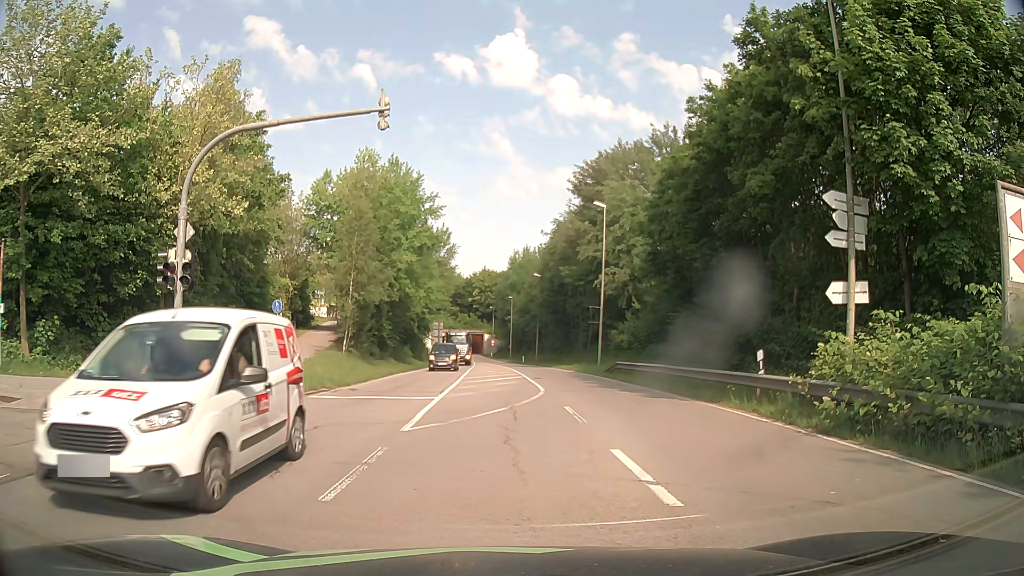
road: secondary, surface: asphalt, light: Day
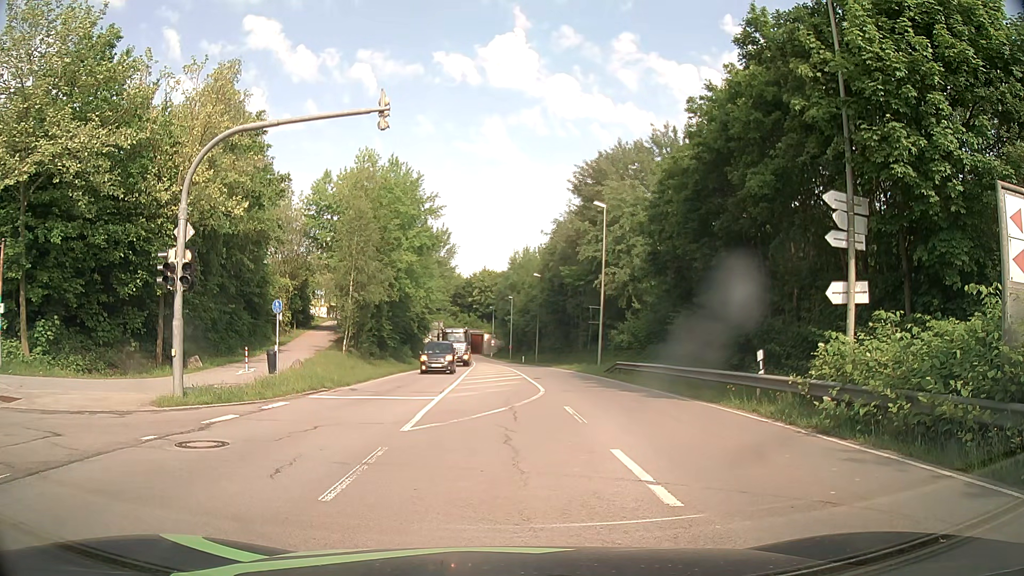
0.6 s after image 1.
(0.0, 0.0) m; 0°
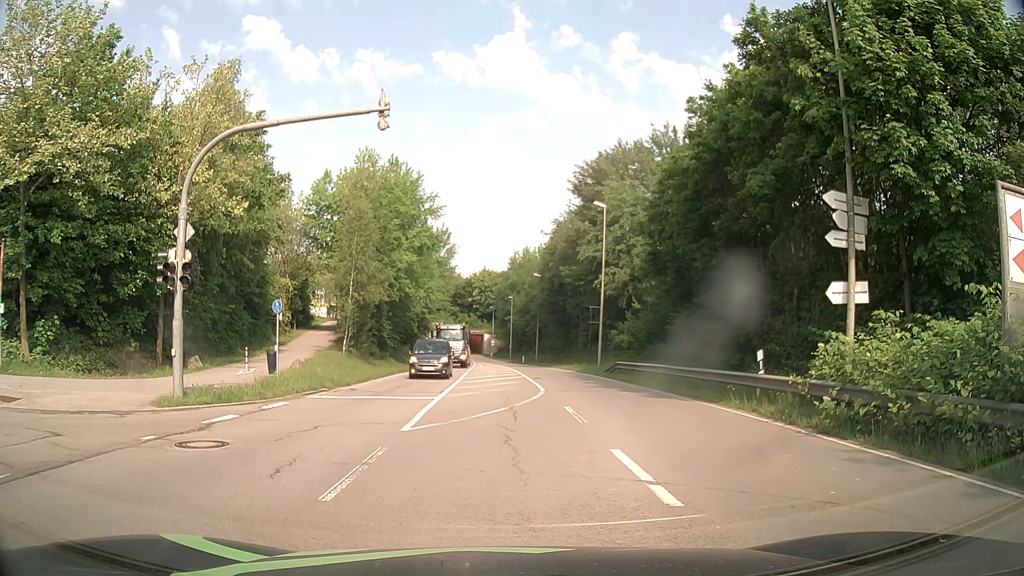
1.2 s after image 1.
(0.0, 0.0) m; 0°
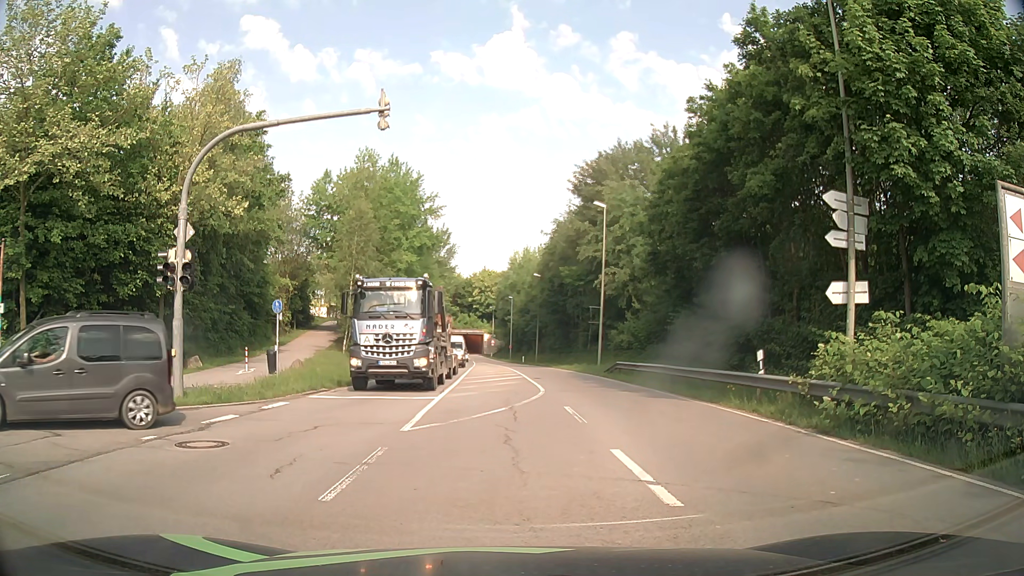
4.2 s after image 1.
(0.0, 0.0) m; 0°
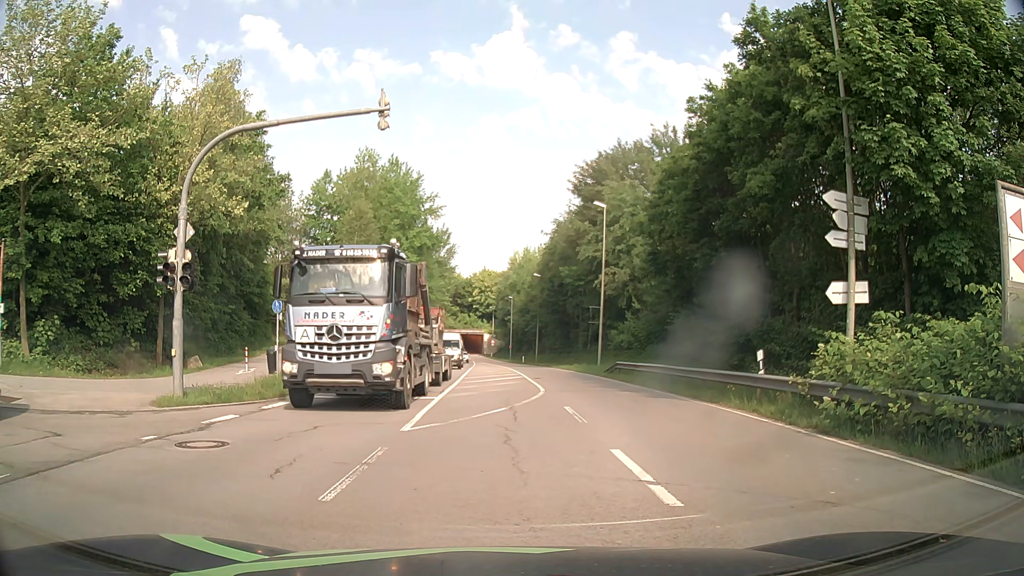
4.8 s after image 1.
(0.0, 0.0) m; 0°
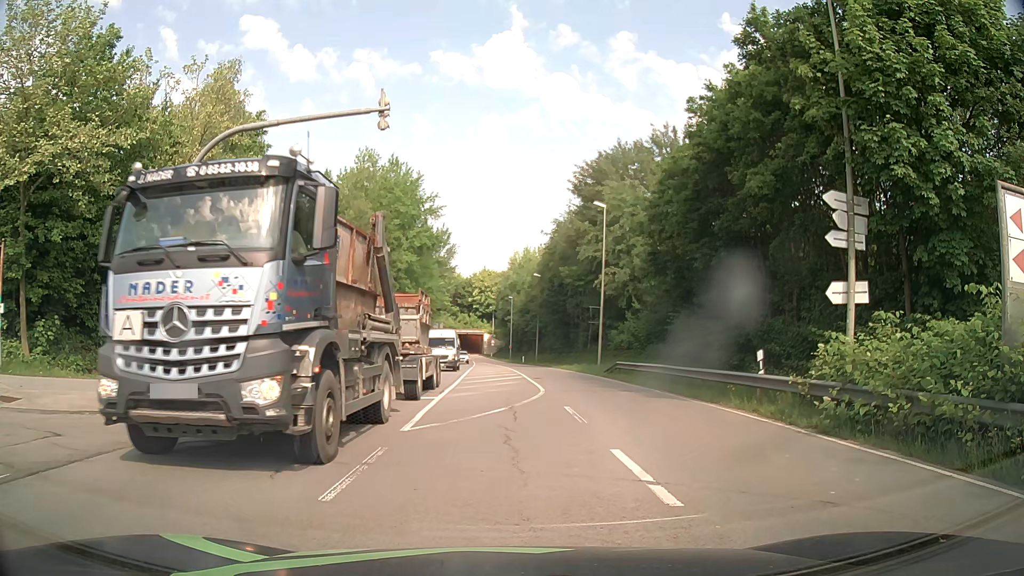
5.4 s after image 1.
(0.0, 0.0) m; 0°
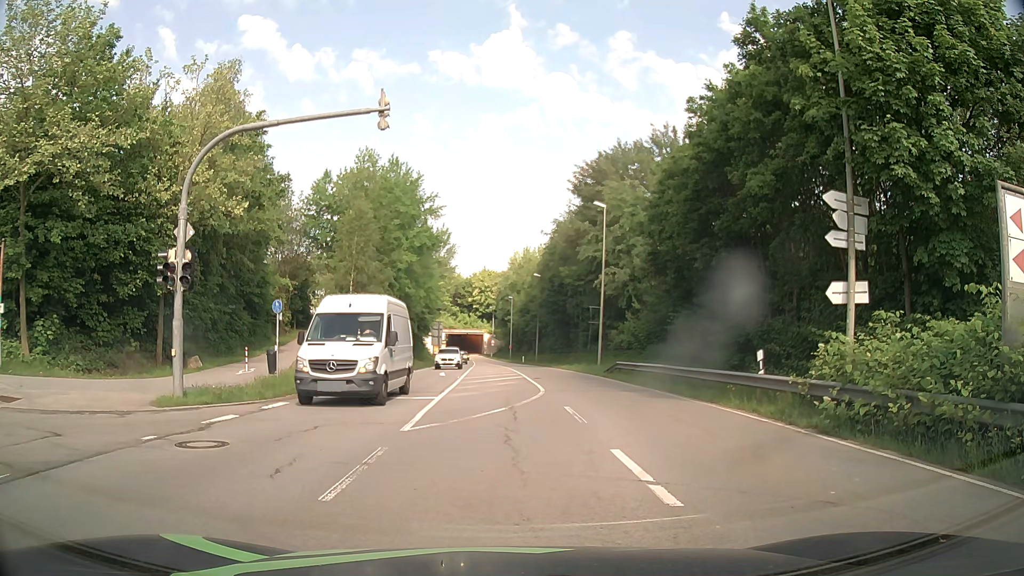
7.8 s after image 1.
(0.0, 0.0) m; 0°
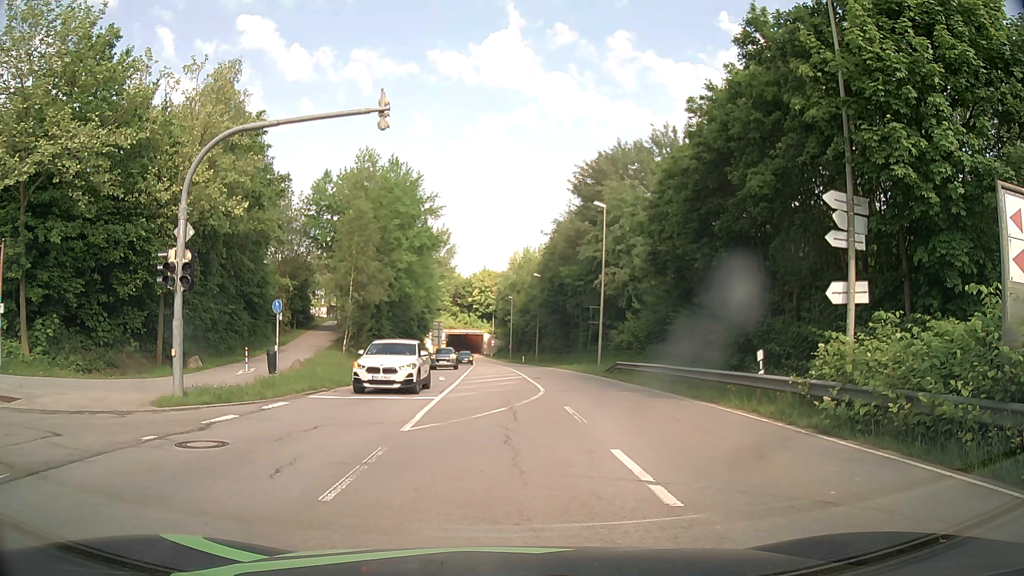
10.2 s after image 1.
(0.0, 0.0) m; 0°
